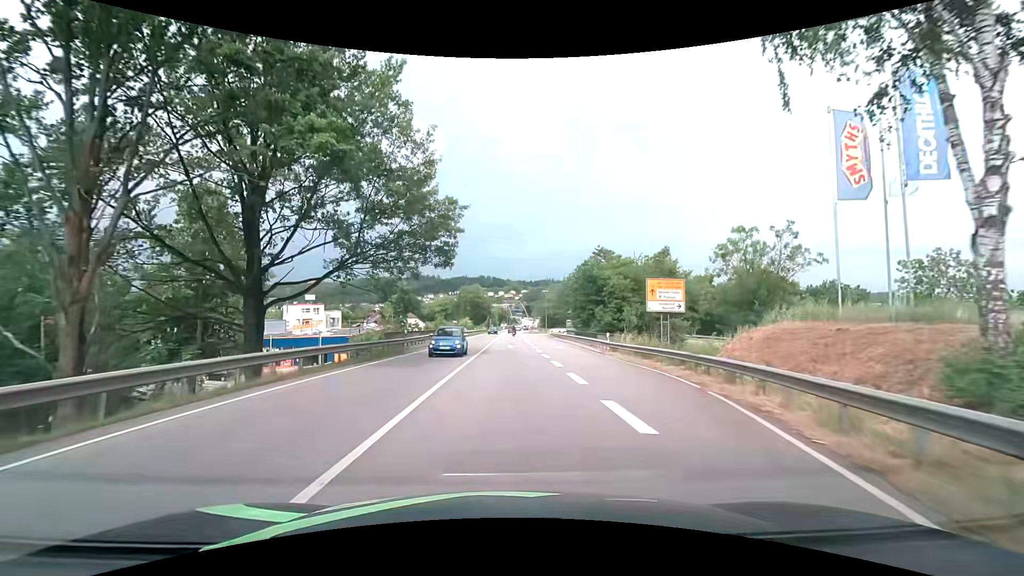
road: primary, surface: asphalt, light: Day
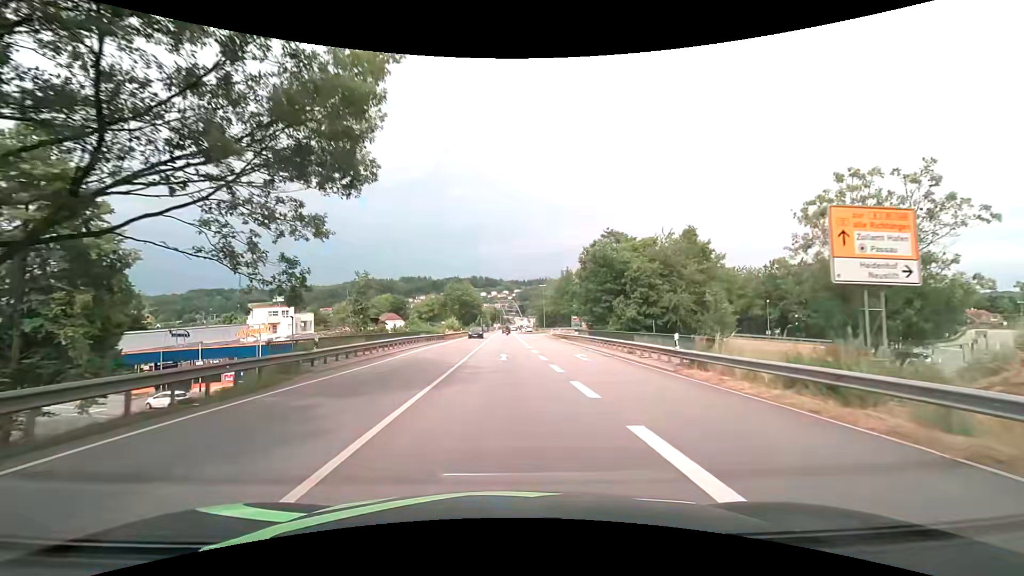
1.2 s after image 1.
(+0.1, +14.7) m; +1°
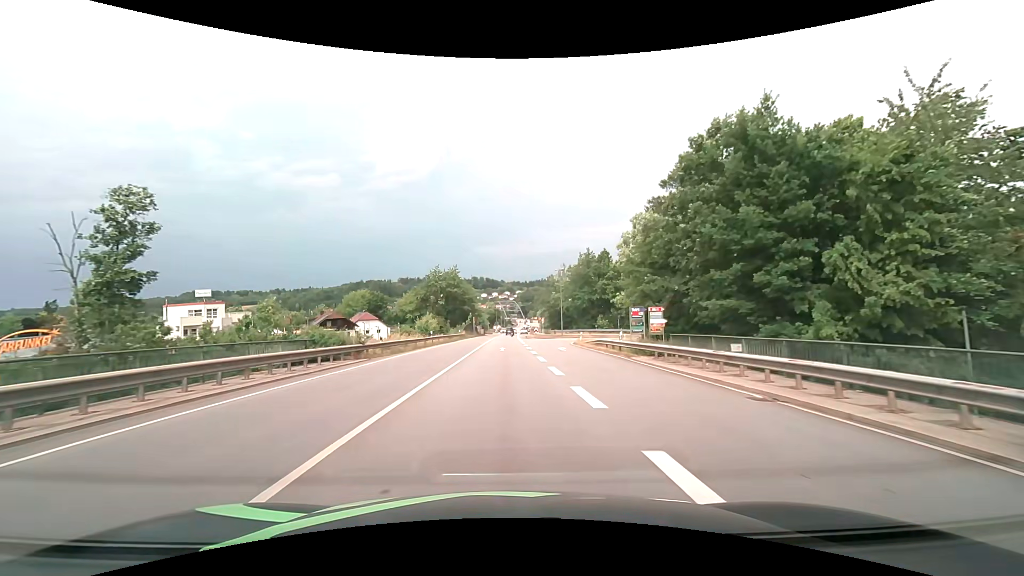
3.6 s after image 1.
(0.0, +31.6) m; 0°
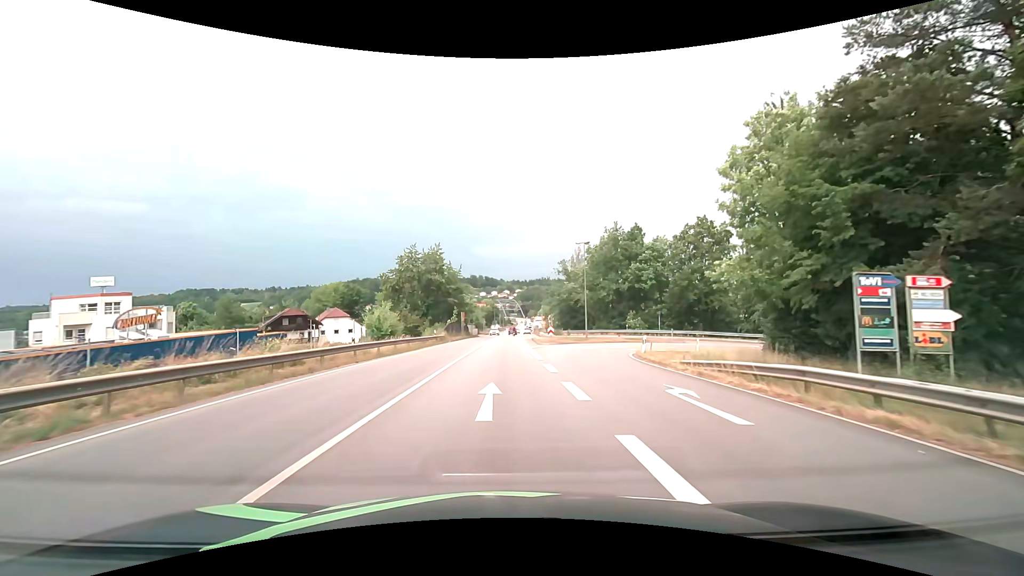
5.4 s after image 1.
(-0.1, +23.2) m; 0°
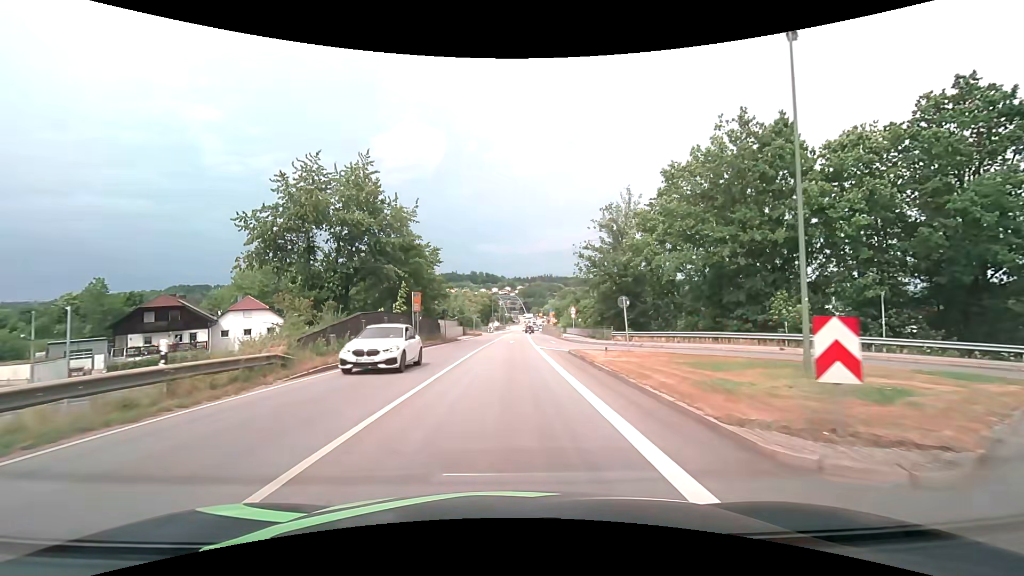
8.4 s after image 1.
(+0.1, +37.1) m; 0°
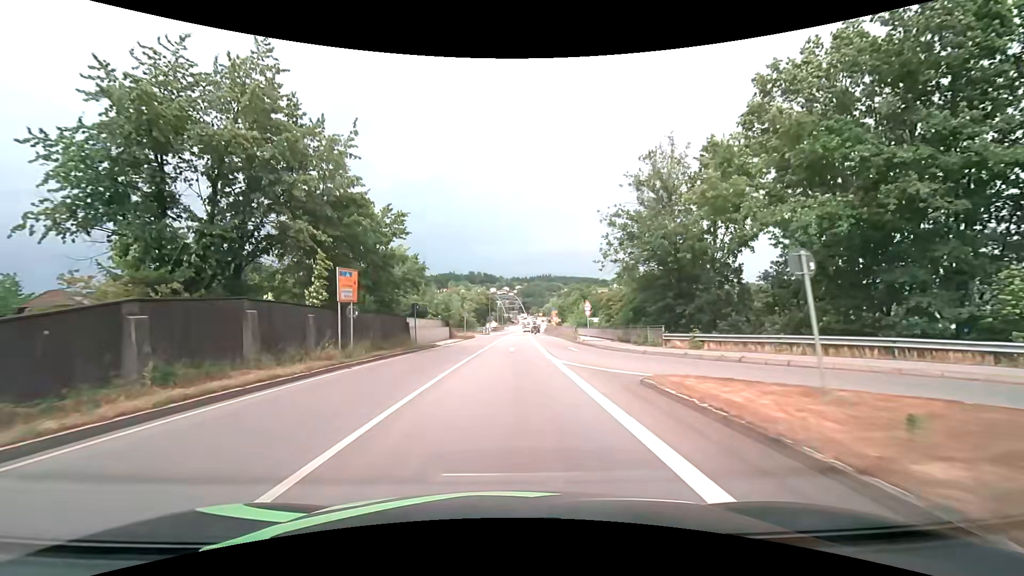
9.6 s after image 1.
(0.0, +14.3) m; 0°
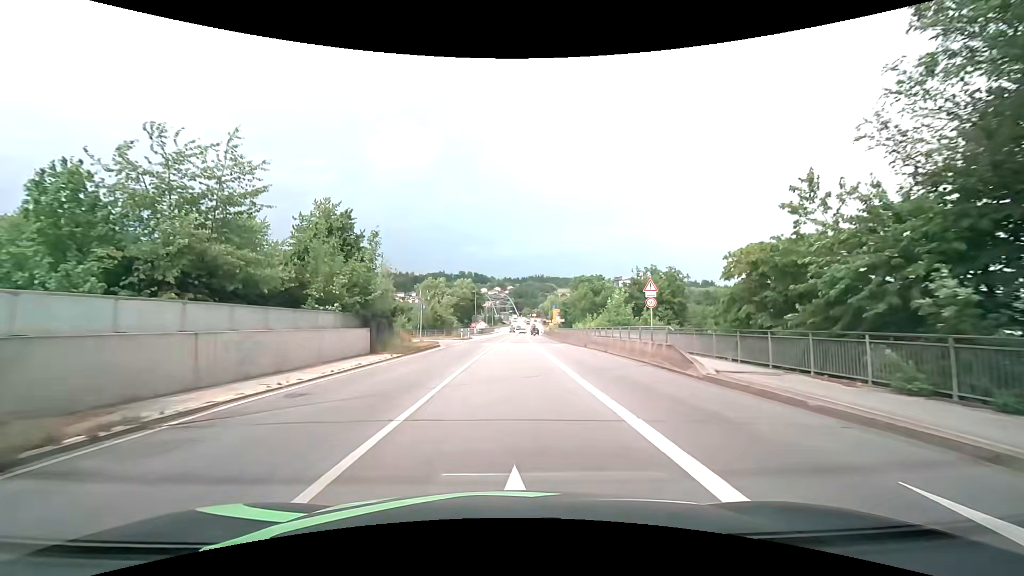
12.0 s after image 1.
(+0.2, +28.2) m; +1°
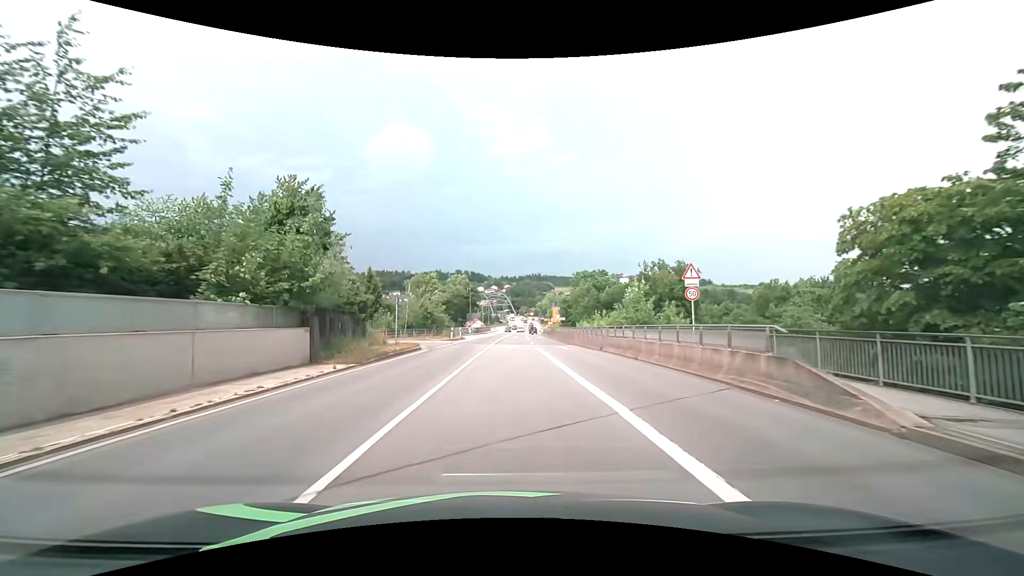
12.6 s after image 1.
(+0.1, +7.2) m; +1°
(0, +10) (0, +20) (0, +30) (0, +40) (+1, +50) (+2, +60) (+3, +70) (+4, +80) (+4, +90) (+5, +100) m
